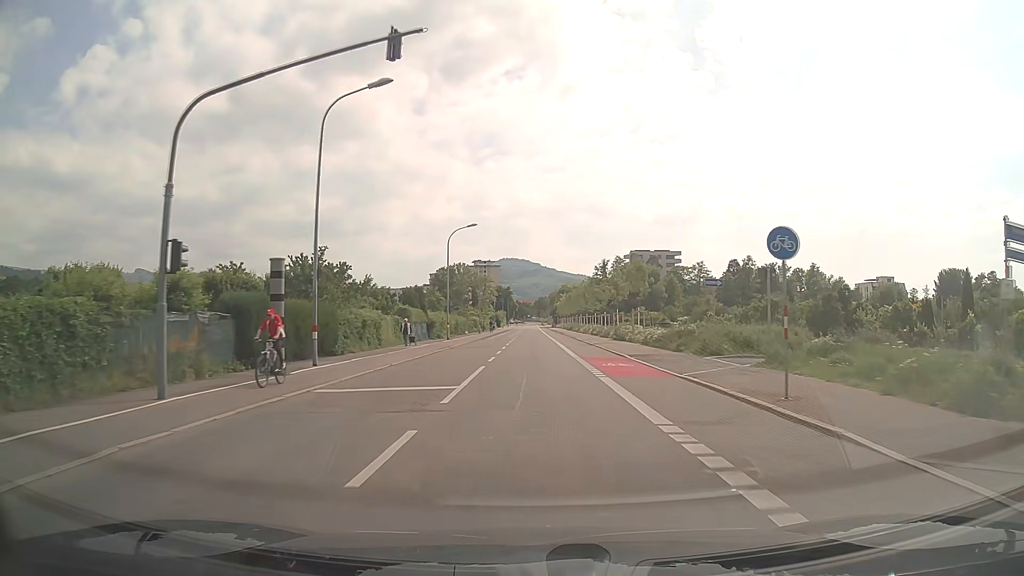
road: secondary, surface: asphalt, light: Day
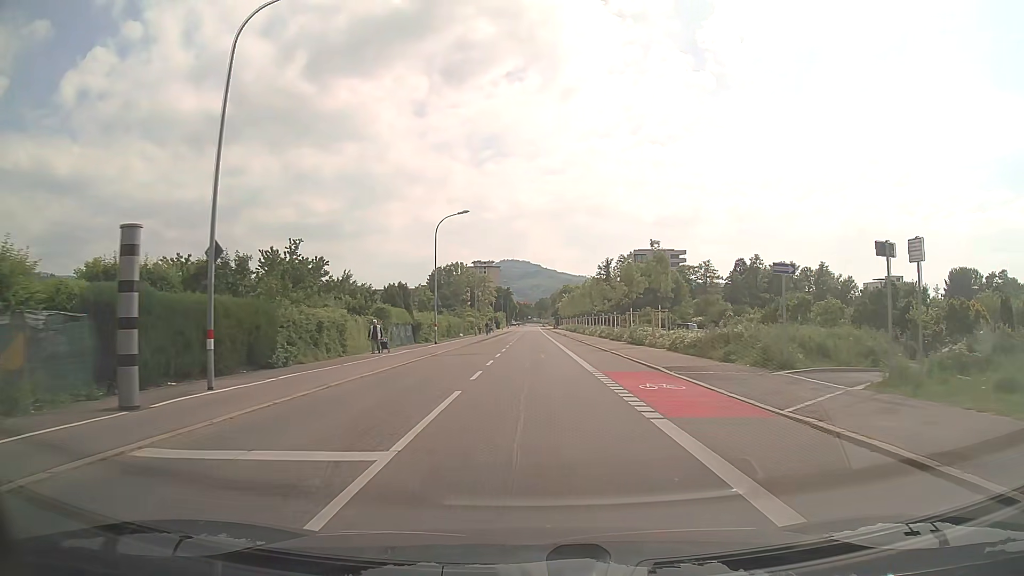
(0.0, +7.4) m; 0°
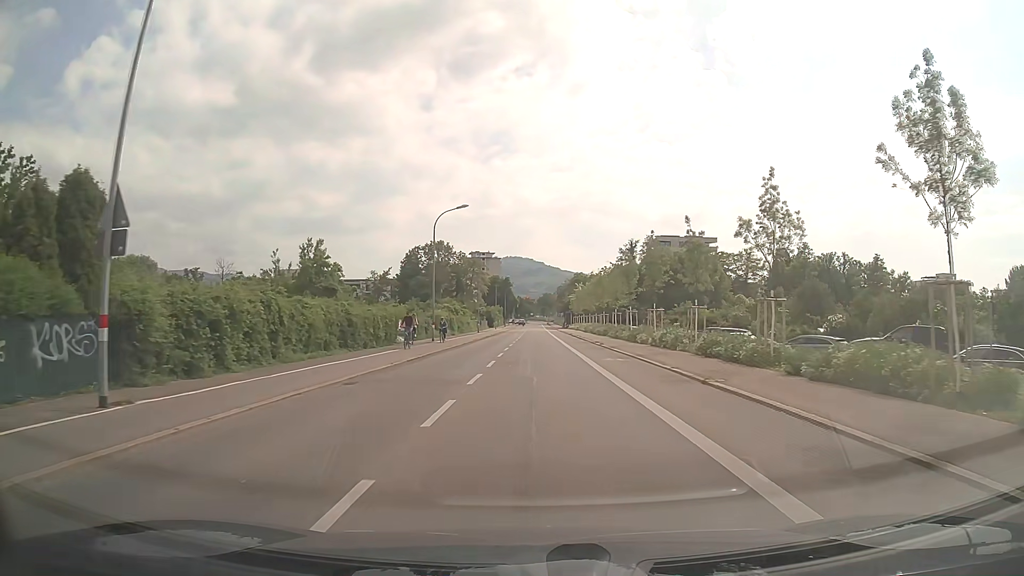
(-0.3, +38.2) m; -1°
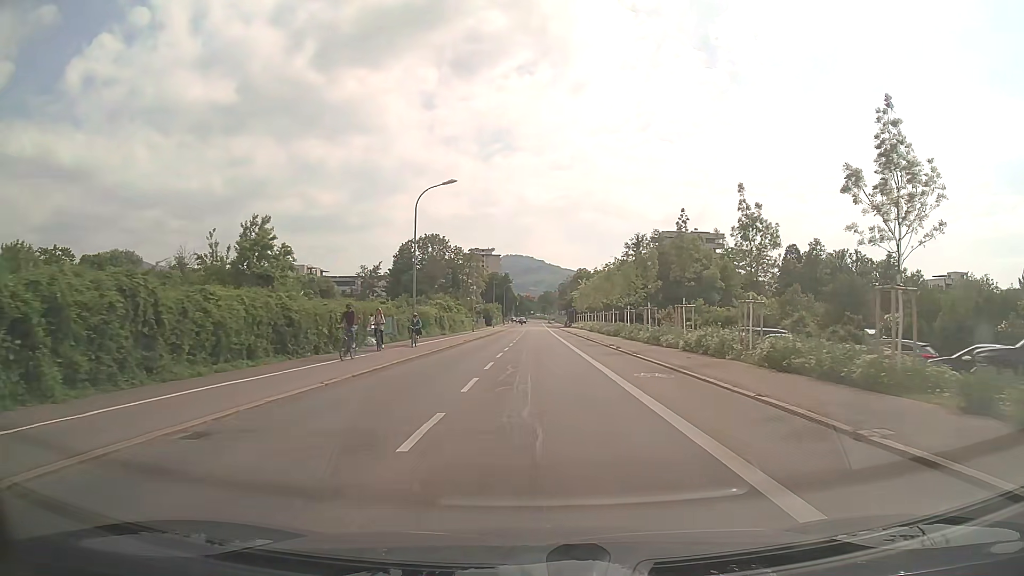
(0.0, +7.8) m; 0°
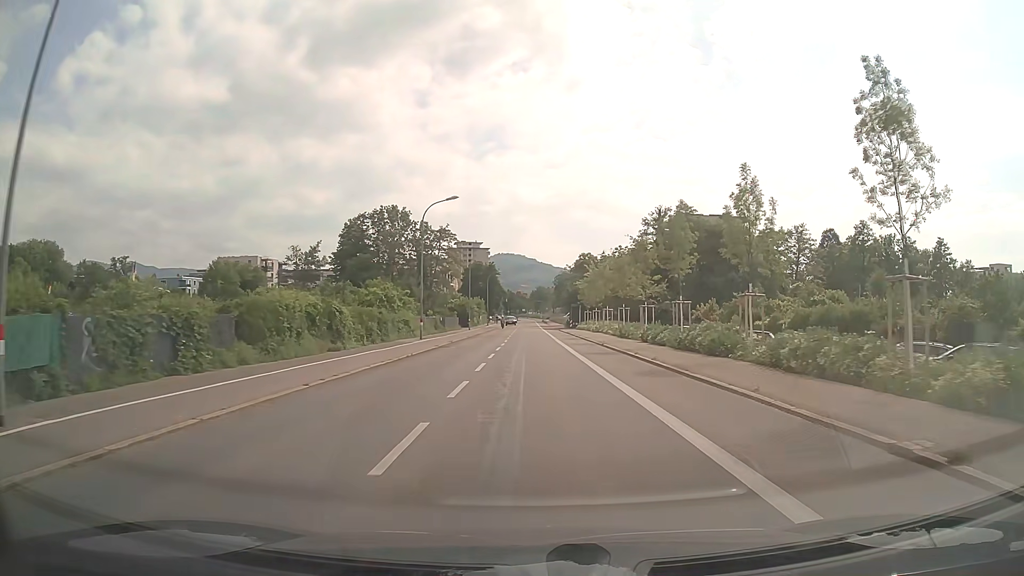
(+0.2, +31.1) m; +1°
